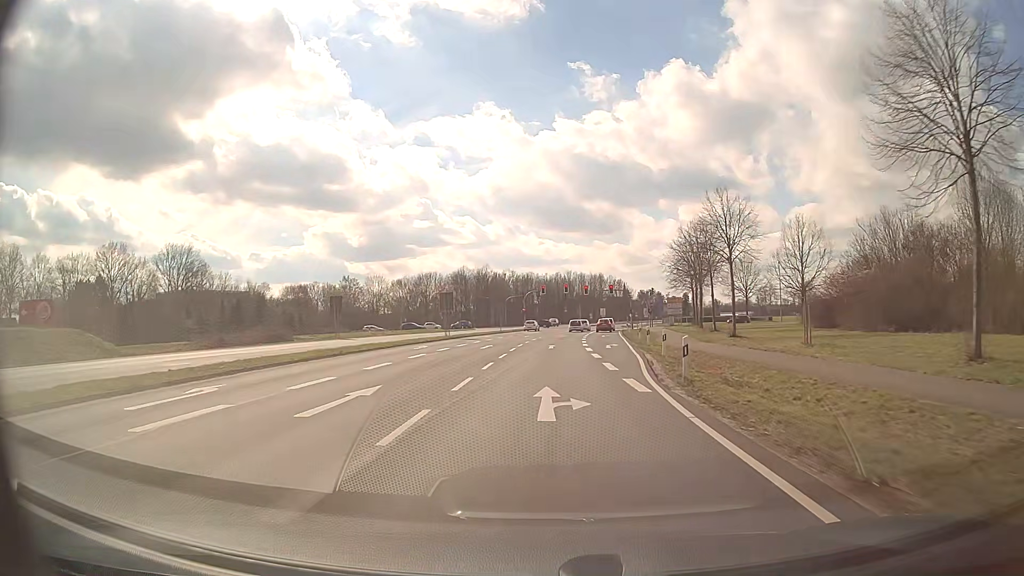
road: primary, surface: asphalt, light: Day
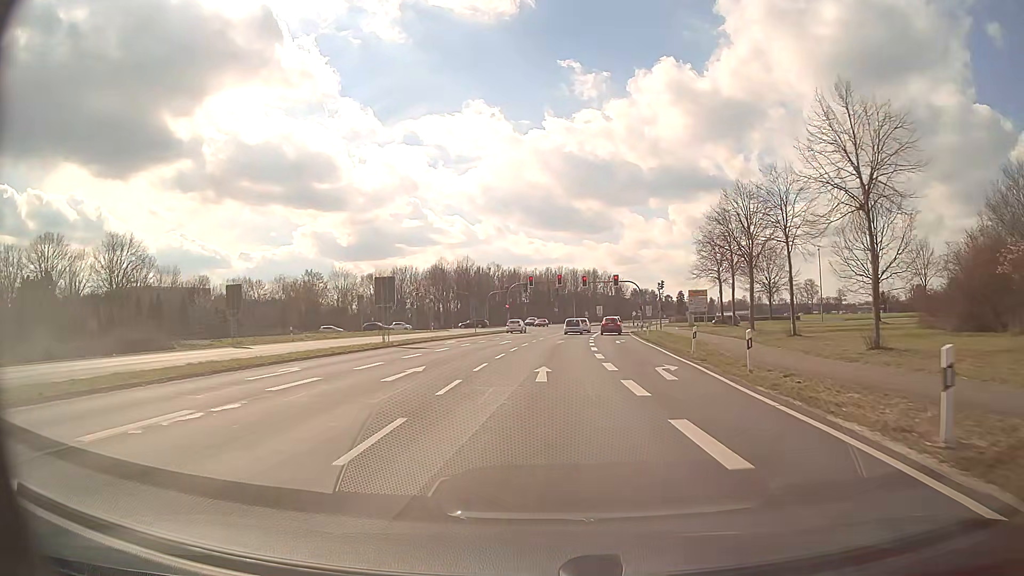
(+0.2, +18.8) m; +1°
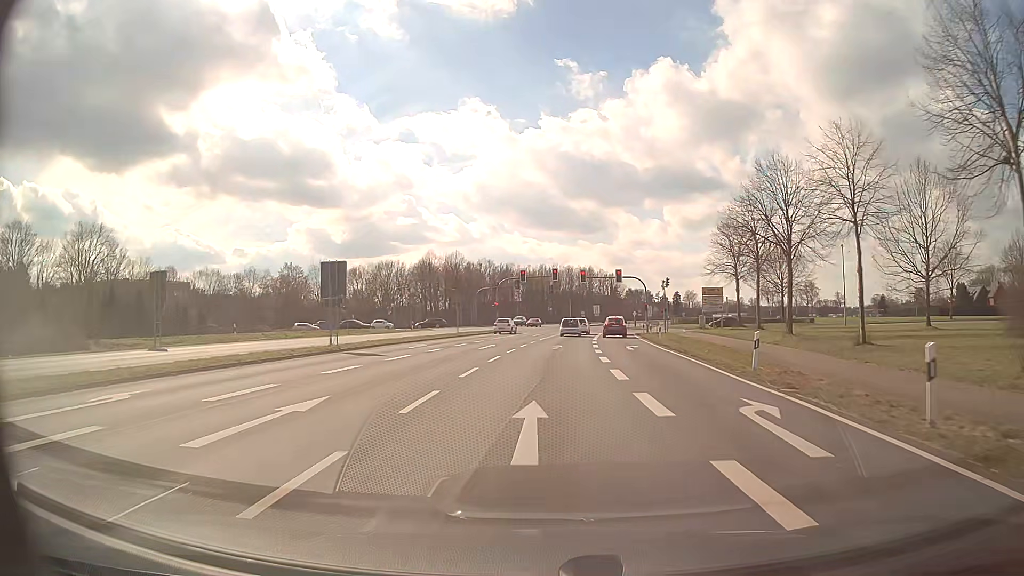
(0.0, +8.4) m; +1°
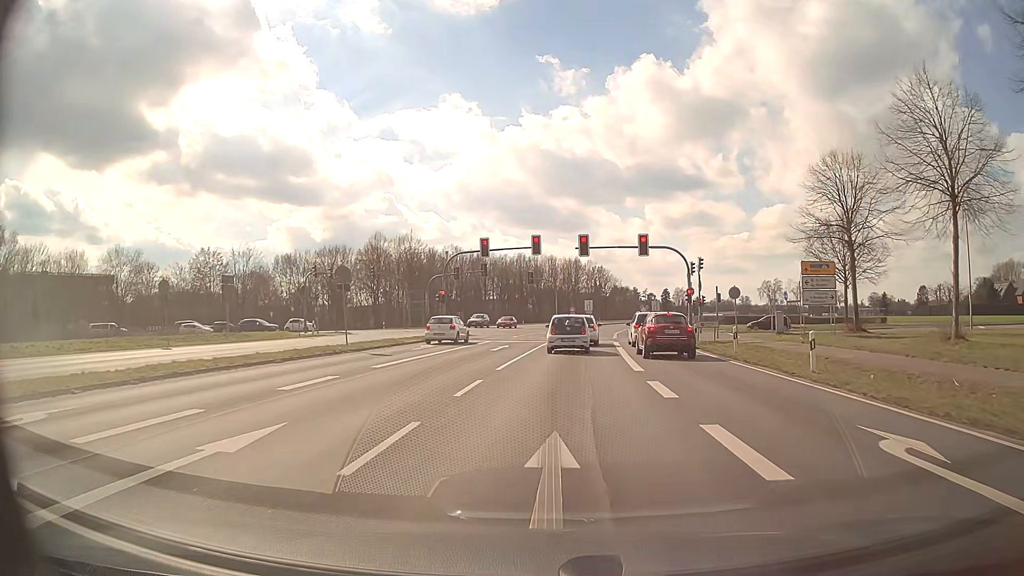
(+0.4, +27.2) m; +2°
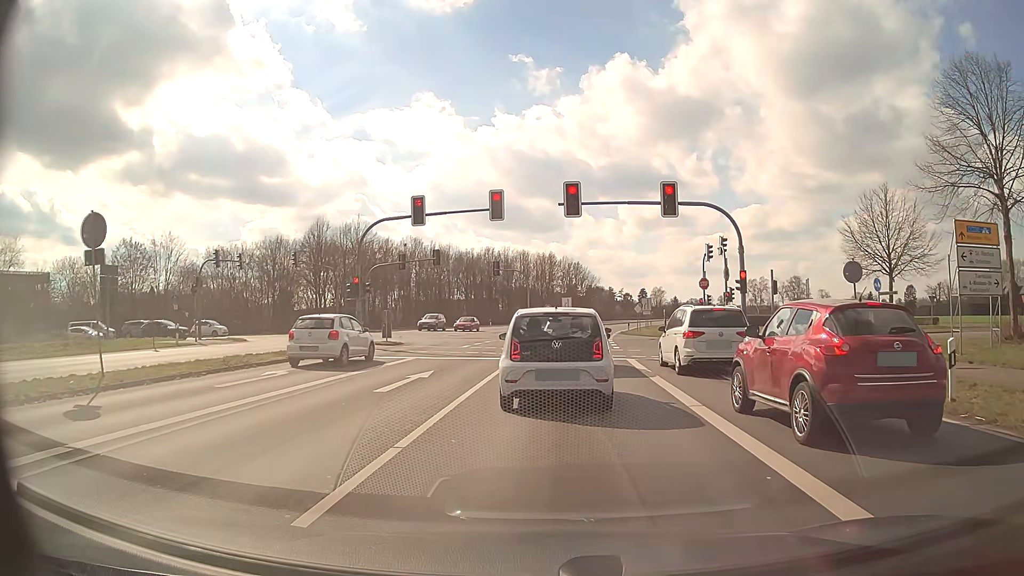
(+0.2, +15.2) m; +2°
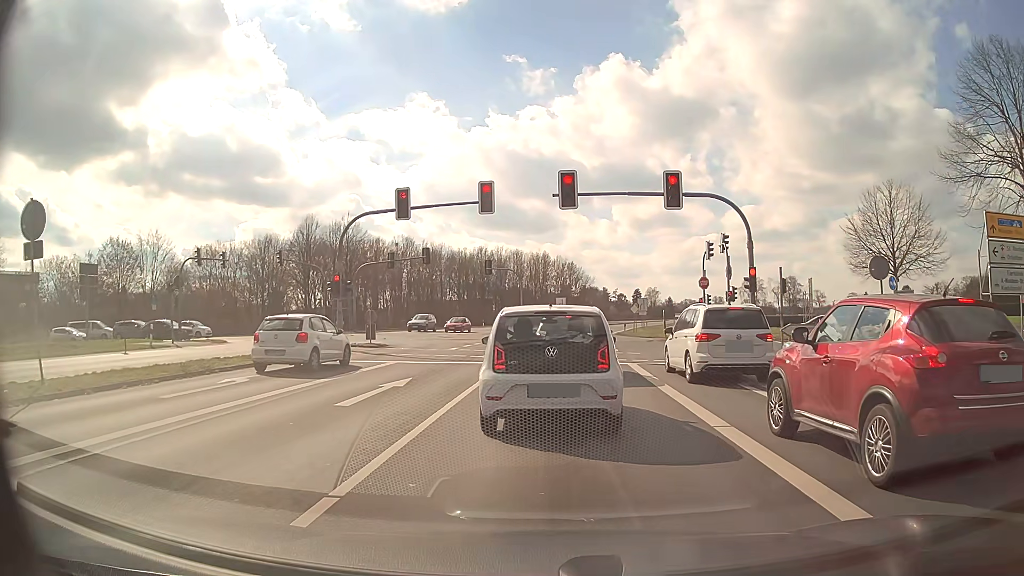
(0.0, +1.8) m; 0°
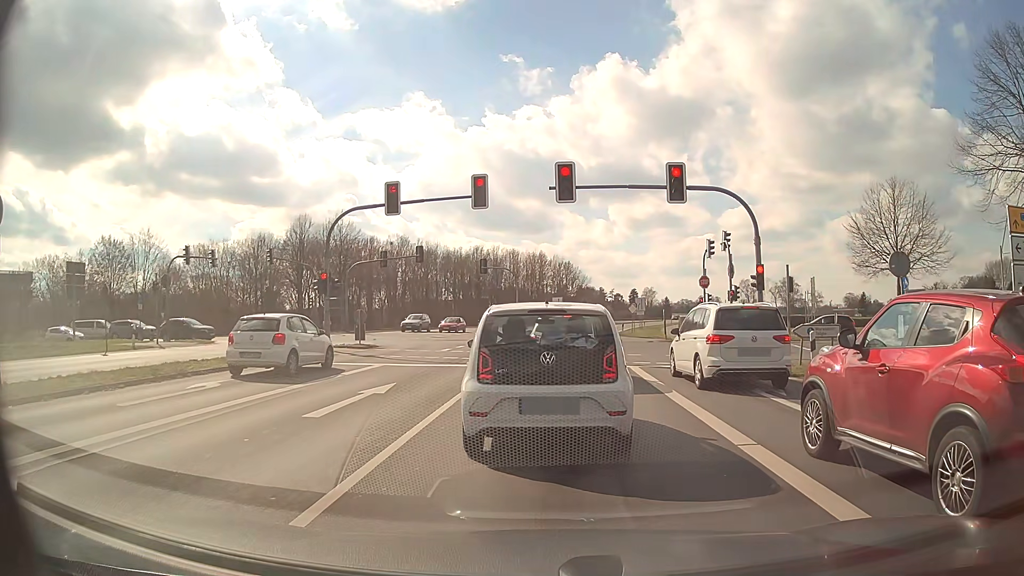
(0.0, +1.1) m; +1°
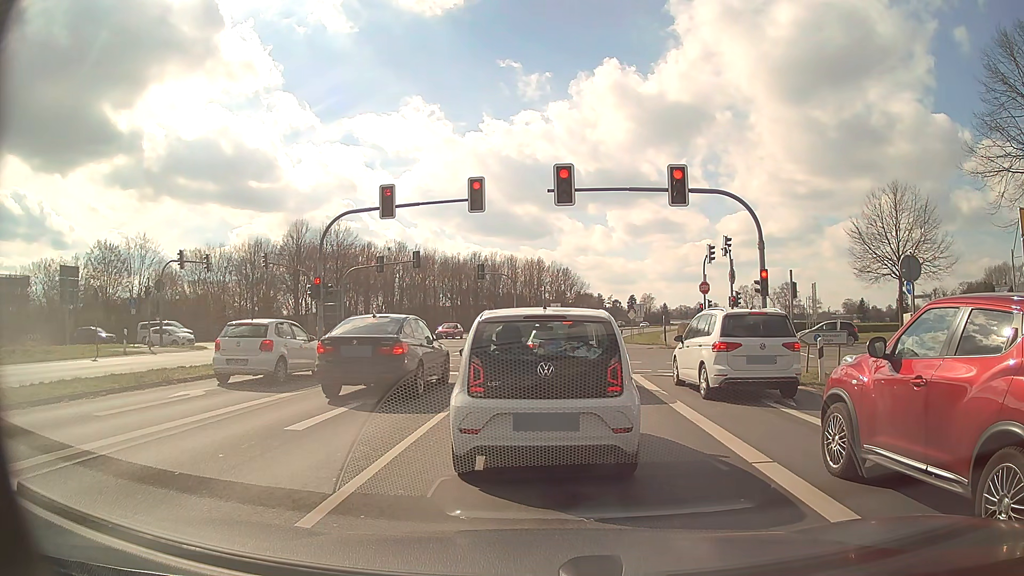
(0.0, +0.6) m; 0°
(0, +10) (0, +20) (+1, +30) (+2, +40) (+3, +50) (+4, +60) (+6, +70) (+7, +80) (+9, +89) (+12, +99) m
